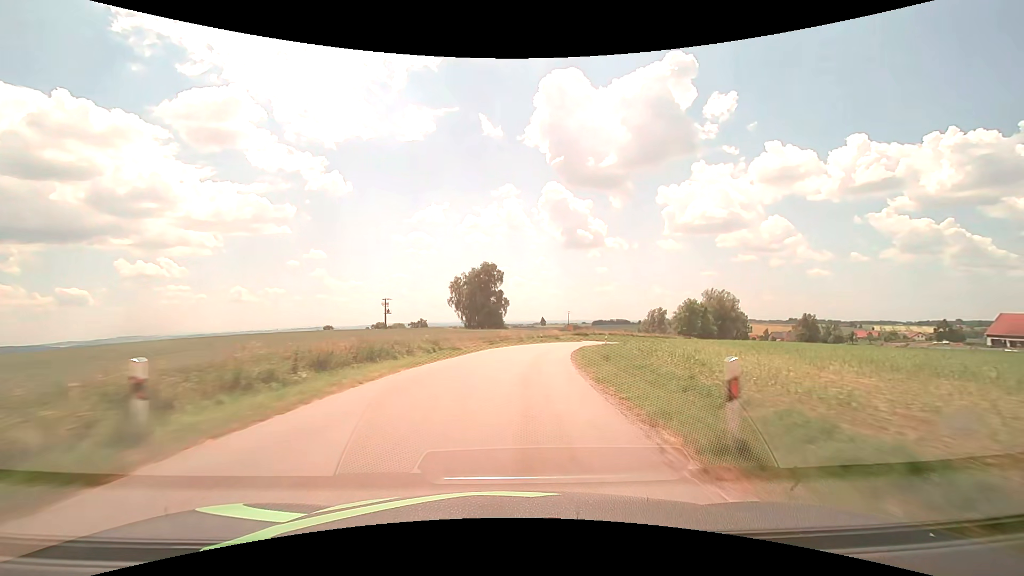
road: tertiary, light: Day
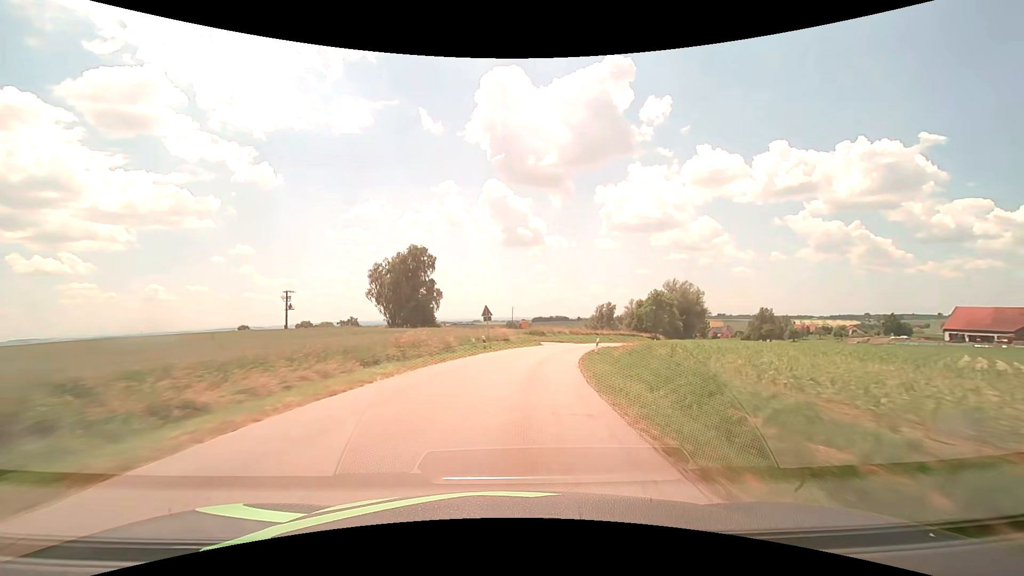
(+1.4, +24.5) m; +7°
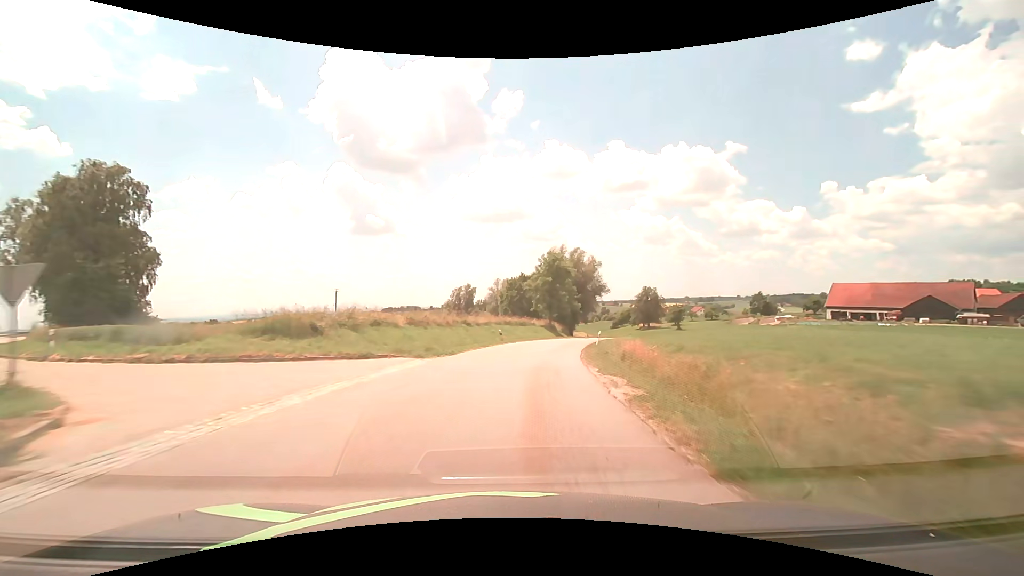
(+6.4, +45.7) m; +17°
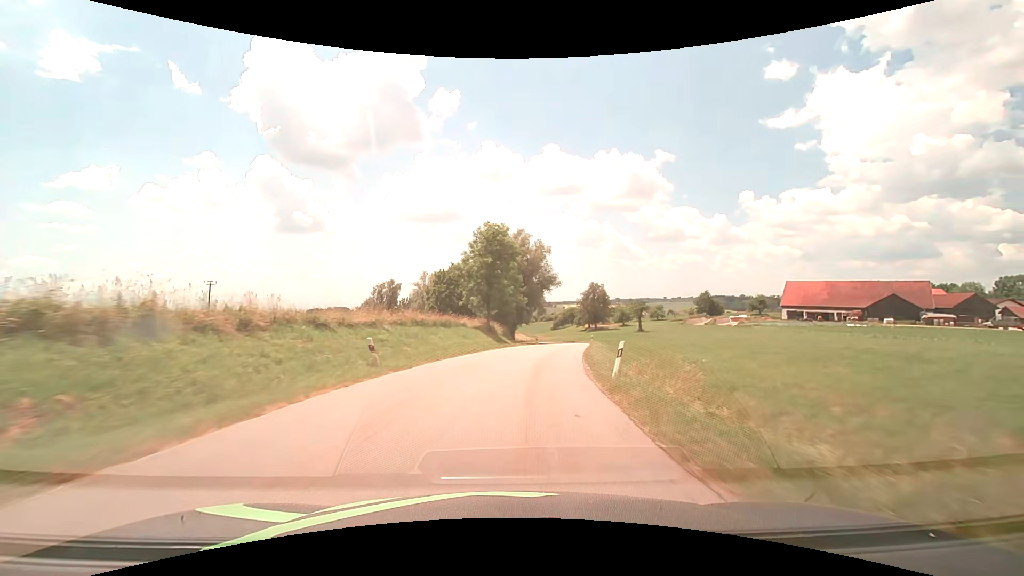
(+1.5, +21.6) m; +8°
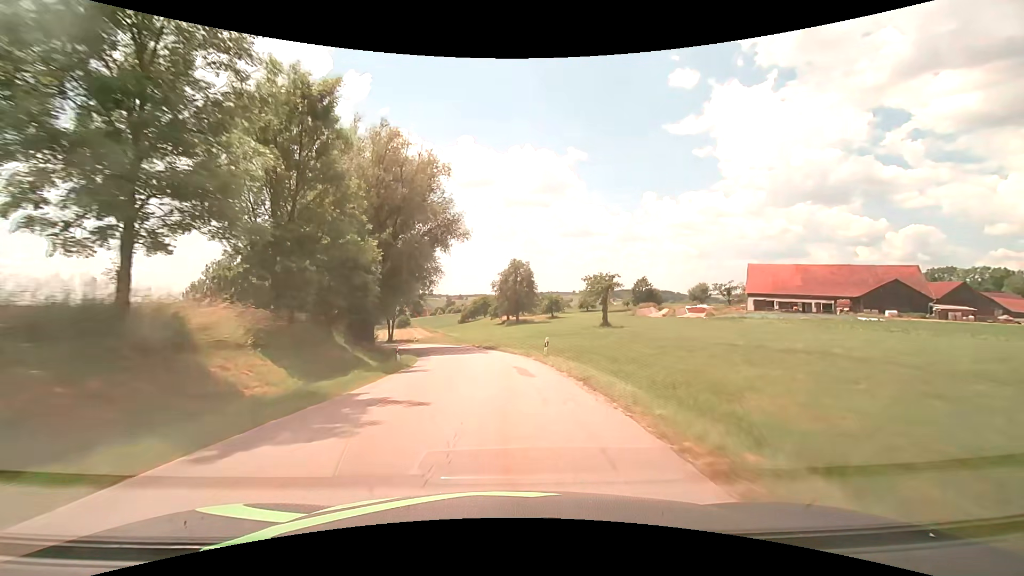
(+4.2, +40.1) m; +10°
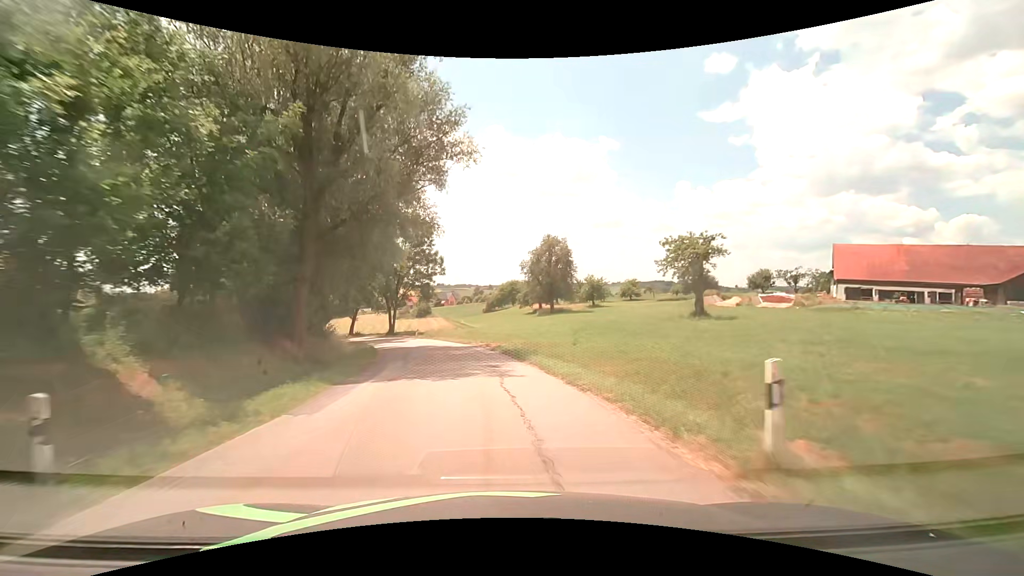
(-0.3, +18.7) m; -3°
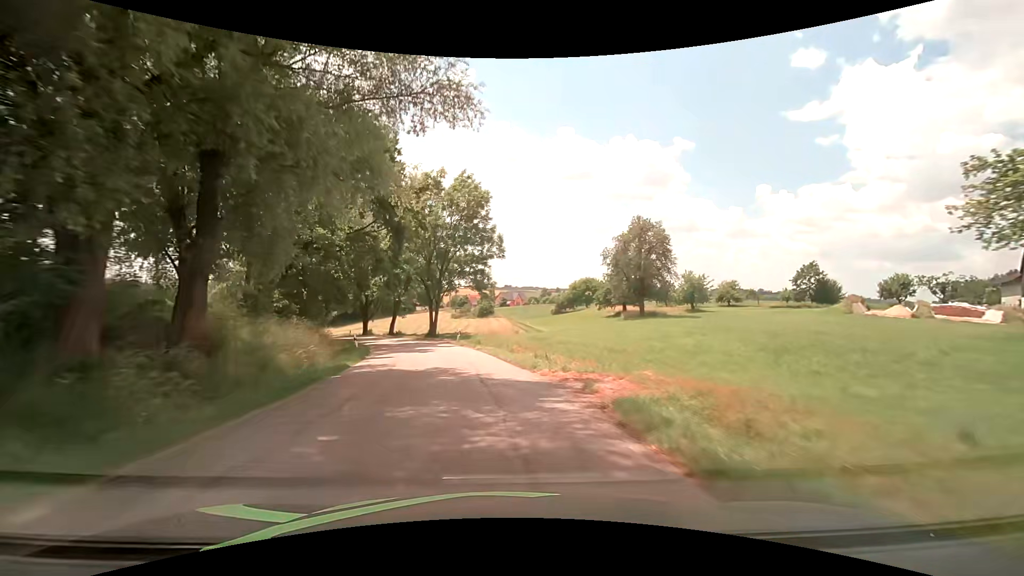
(-1.2, +17.5) m; -7°
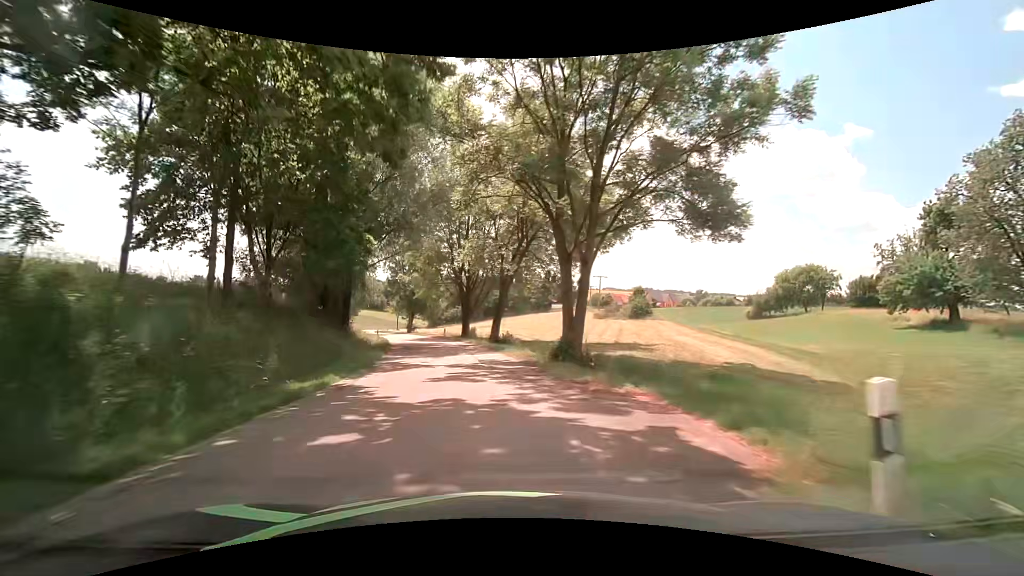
(-4.5, +32.0) m; -16°
(0, +10) (-1, +20) (-3, +30) (-5, +40) (-8, +49) (-11, +59) (-15, +68) (-18, +77) (-22, +87) (-25, +96) m
